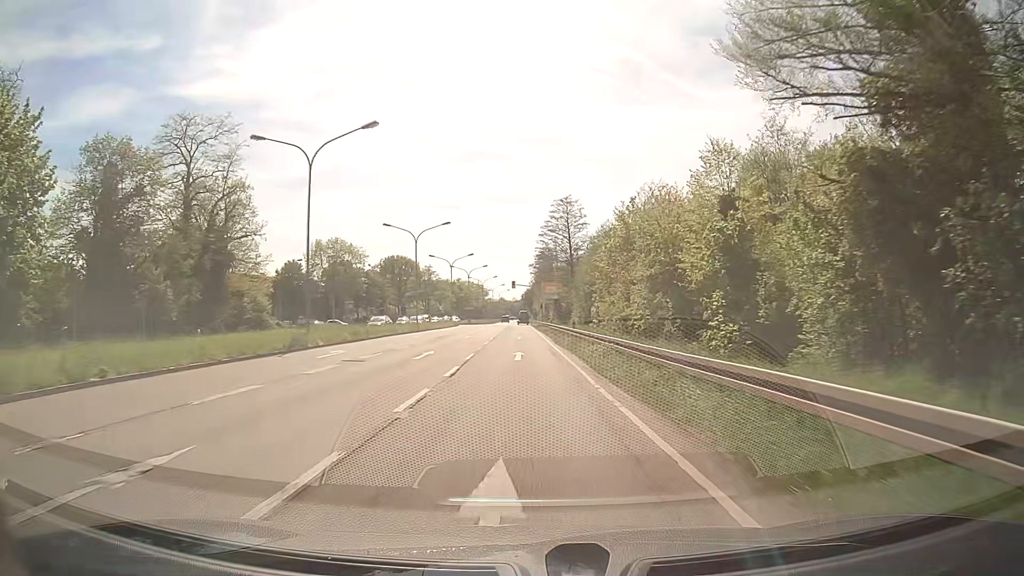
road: primary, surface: asphalt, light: Day
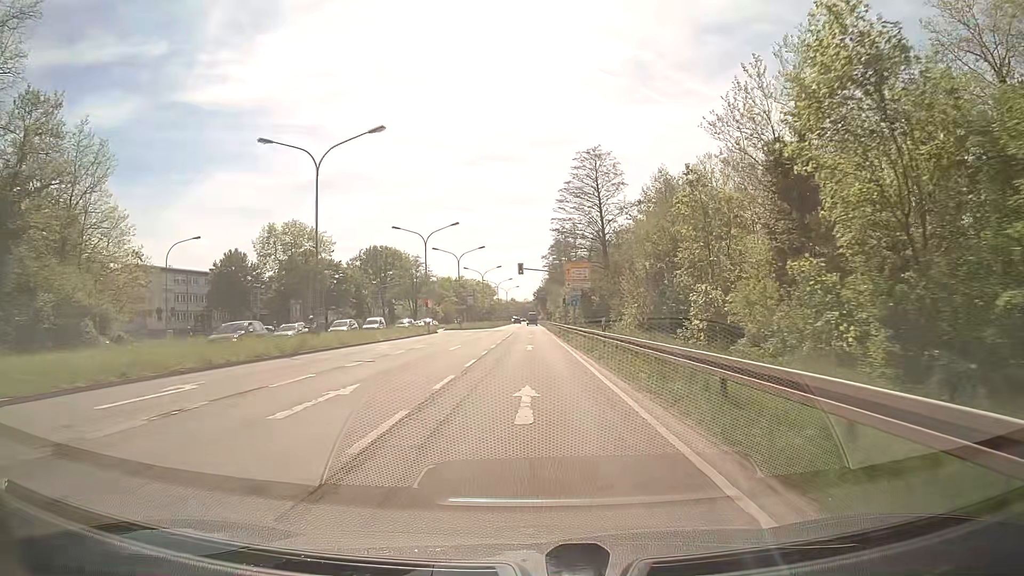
(-0.4, +33.2) m; -1°
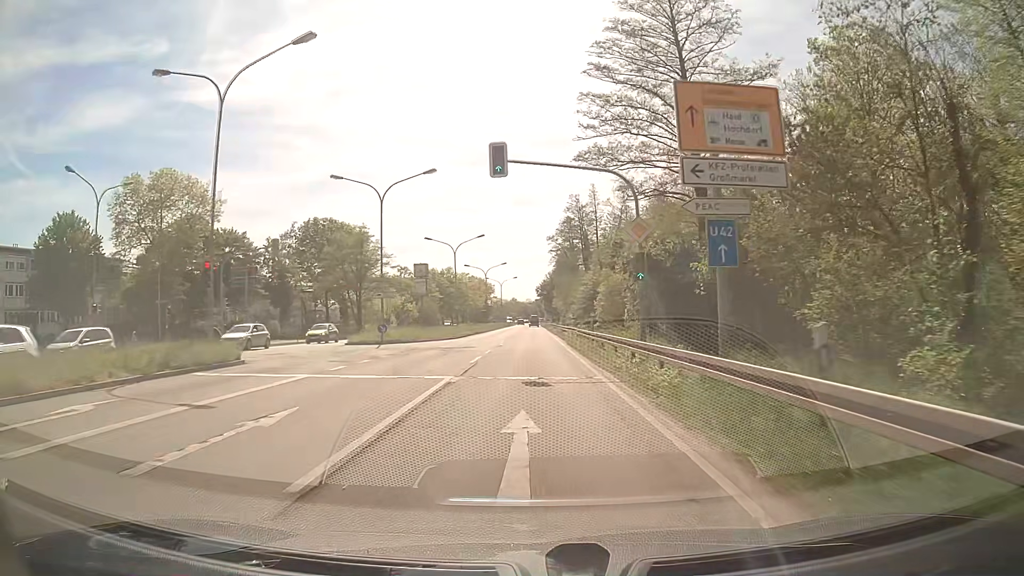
(+0.1, +43.6) m; 0°
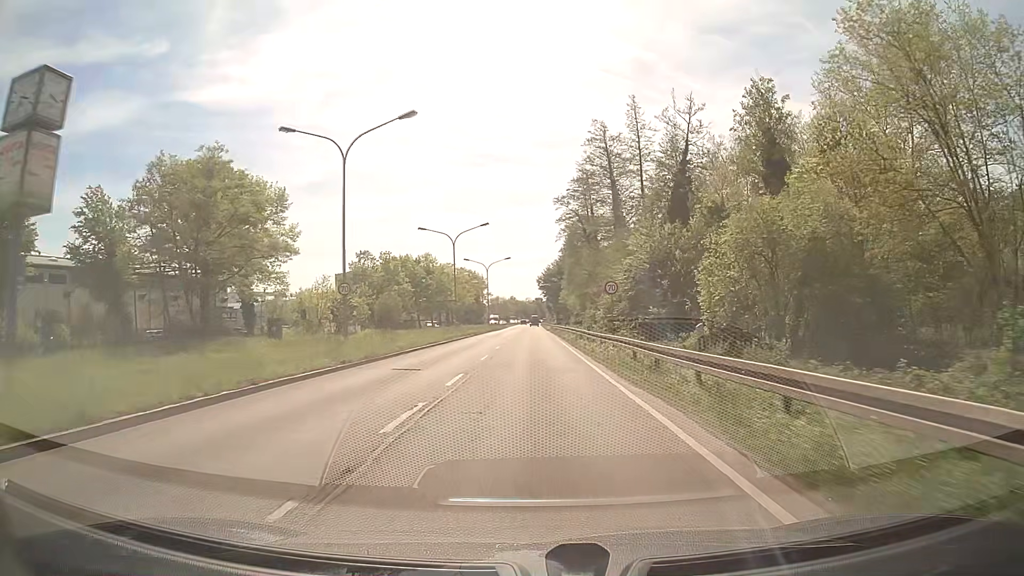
(-0.1, +42.6) m; 0°
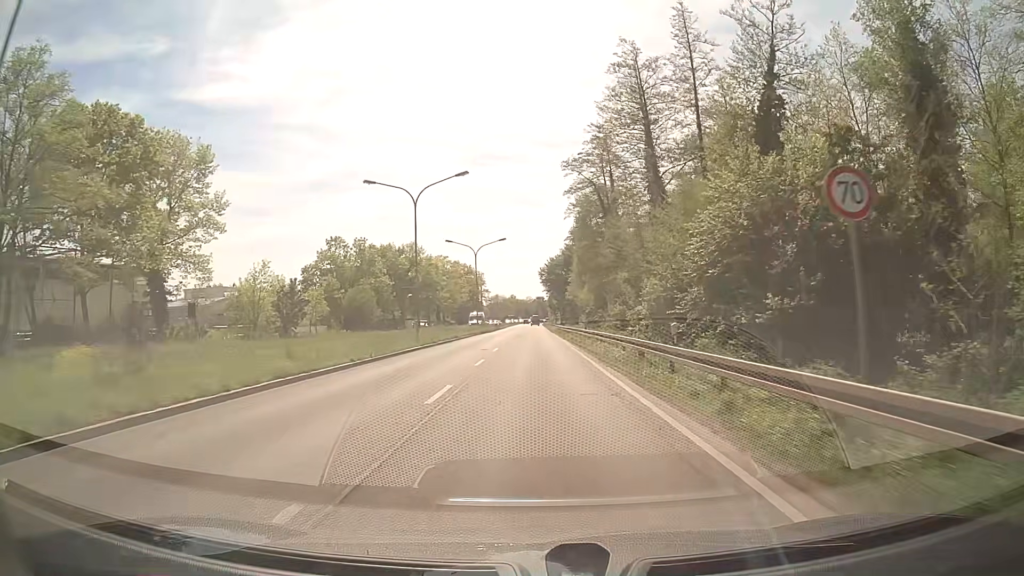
(-0.1, +21.2) m; 0°
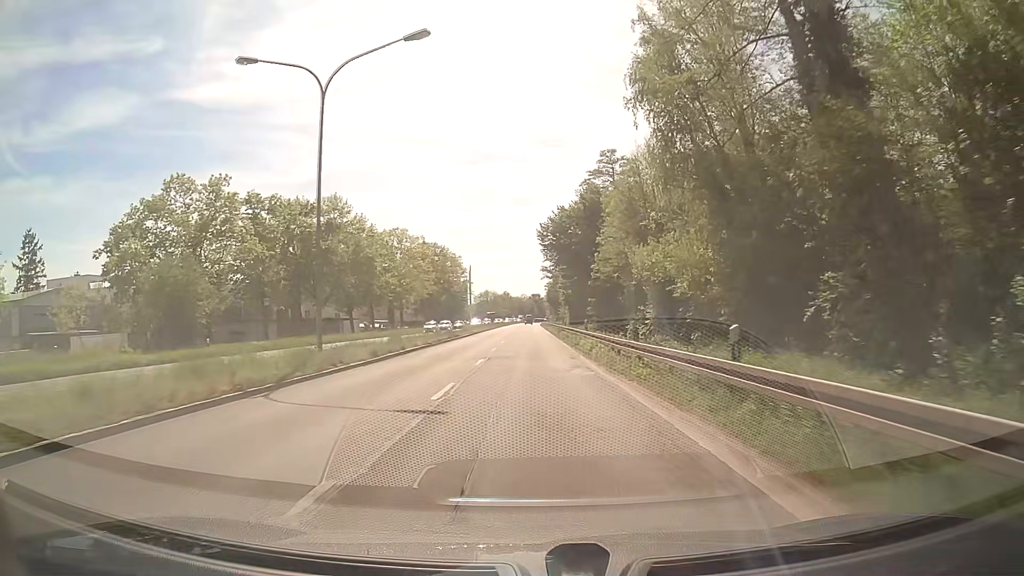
(+0.1, +53.3) m; +1°
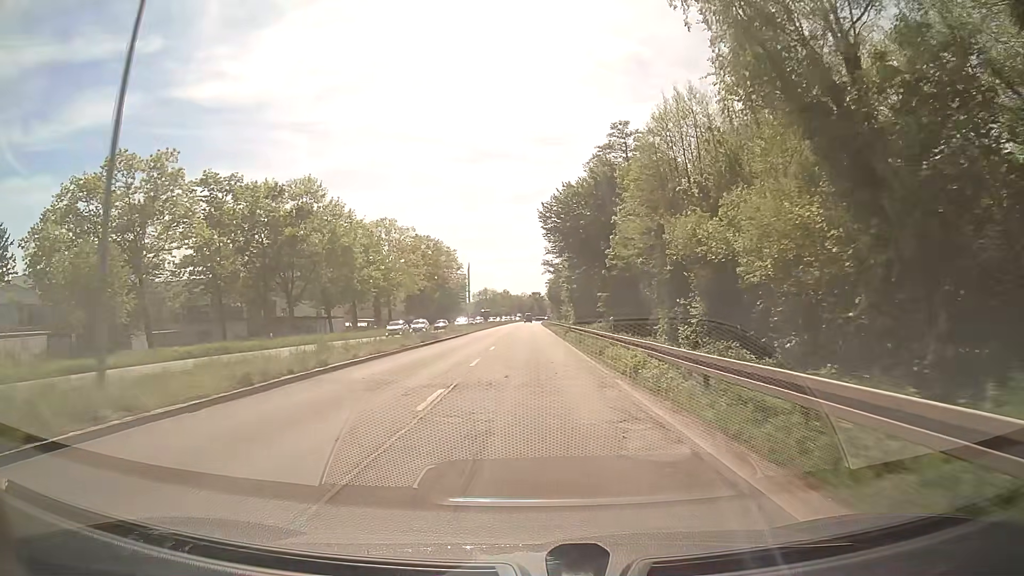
(0.0, +10.7) m; 0°
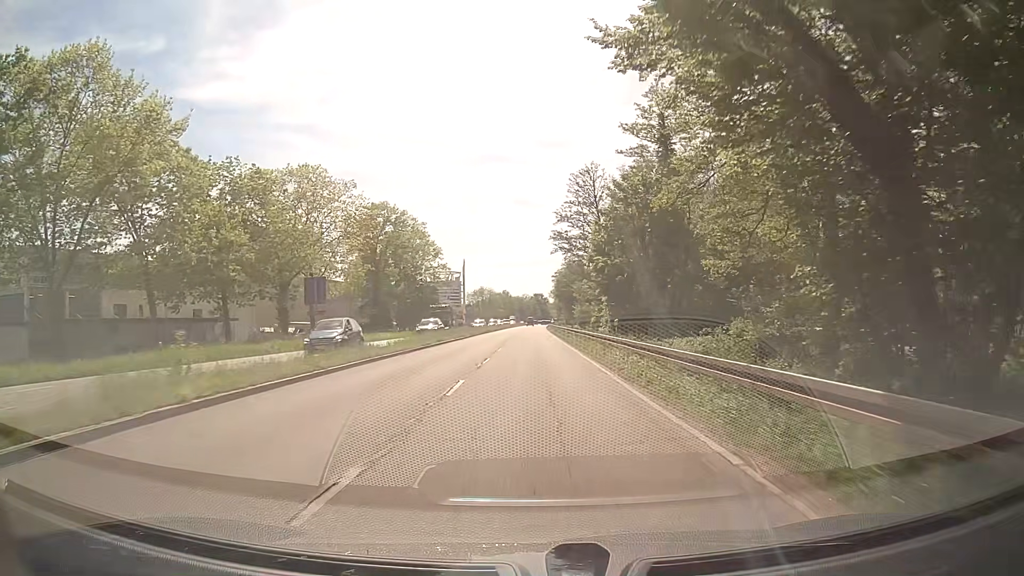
(0.0, +42.9) m; 0°
(0, +10) (0, +20) (0, +30) (0, +40) (0, +50) (0, +60) (0, +70) (0, +80) (0, +90) (0, +100) m
